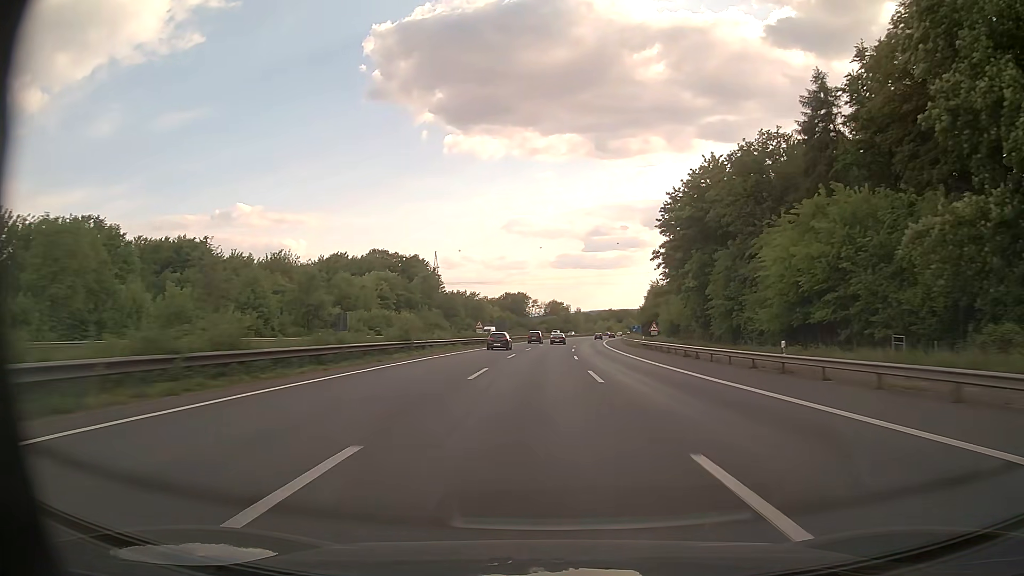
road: motorway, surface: asphalt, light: Day
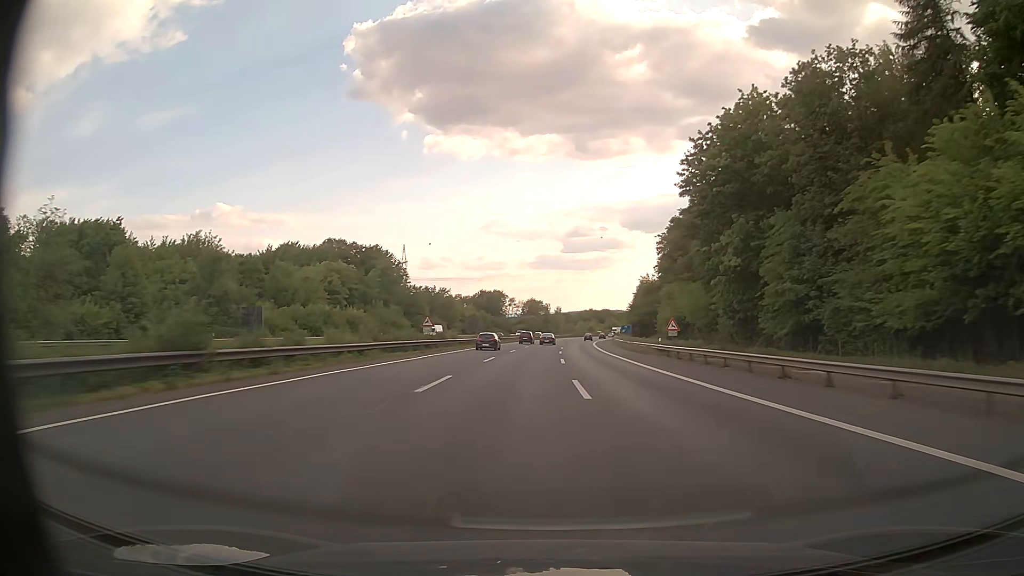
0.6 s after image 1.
(+0.4, +22.4) m; +2°
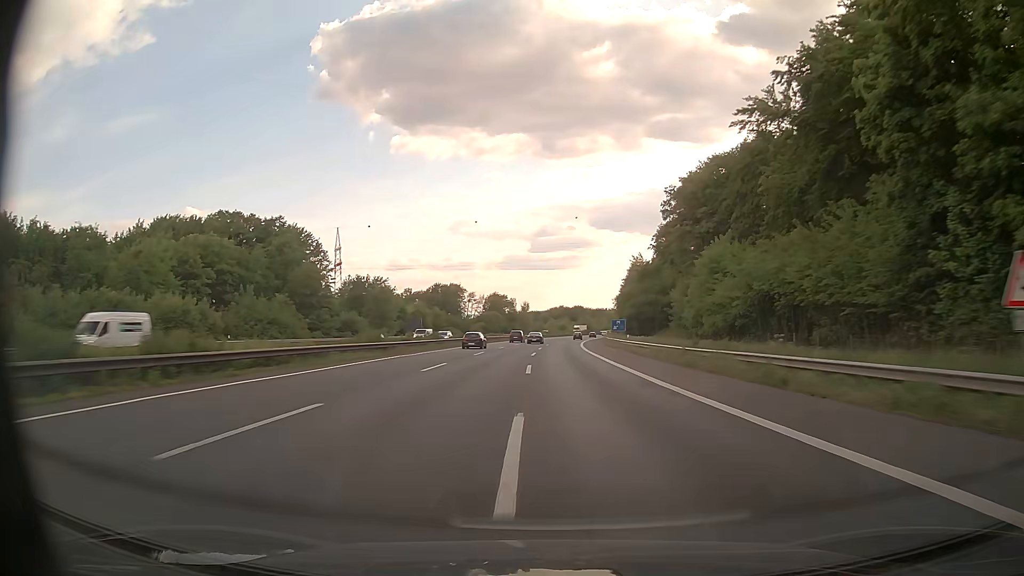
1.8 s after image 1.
(+1.2, +44.9) m; +3°
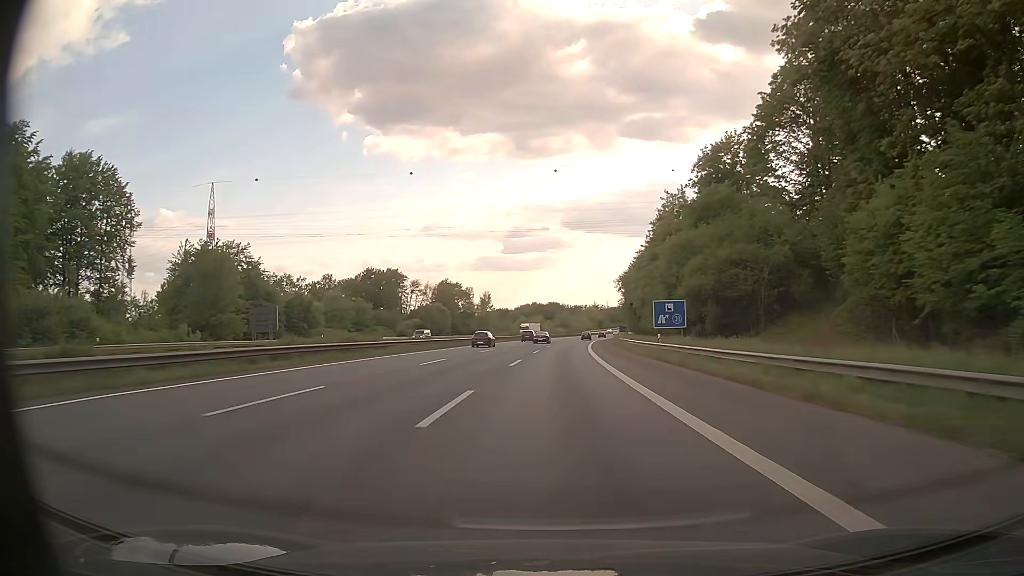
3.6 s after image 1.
(+1.3, +67.4) m; +2°
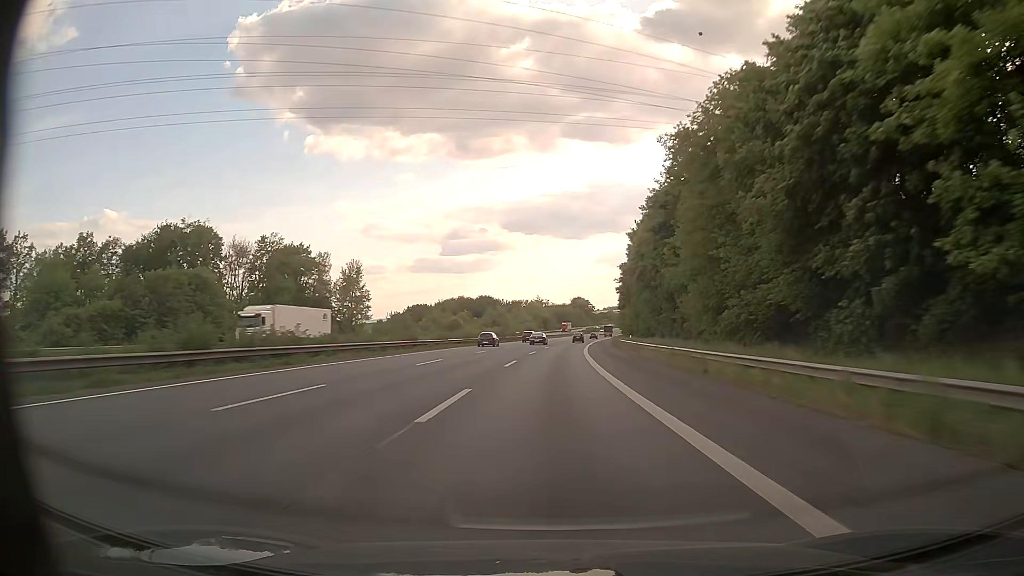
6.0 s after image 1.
(+3.8, +89.0) m; +5°
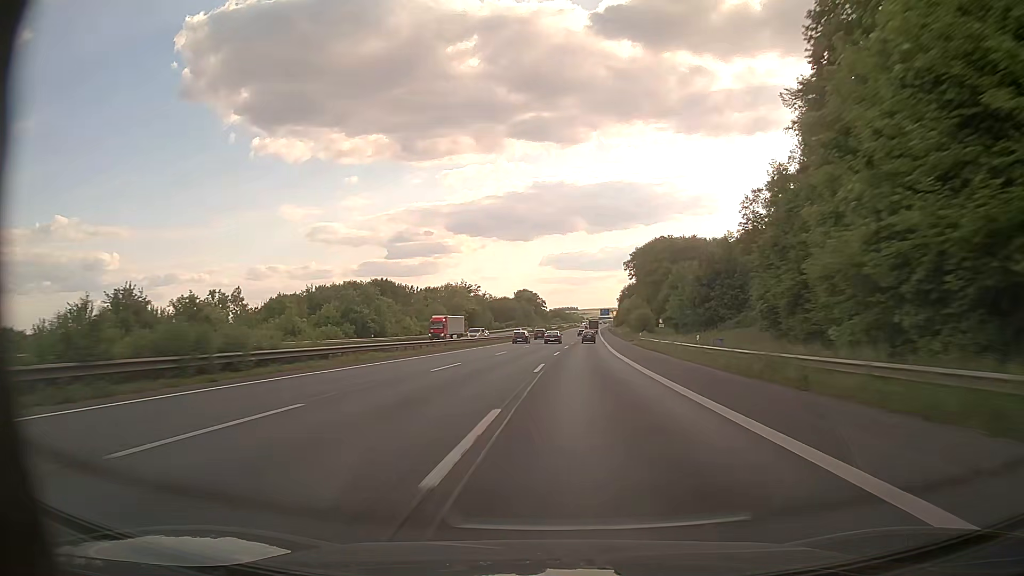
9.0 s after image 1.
(+5.0, +111.2) m; +5°
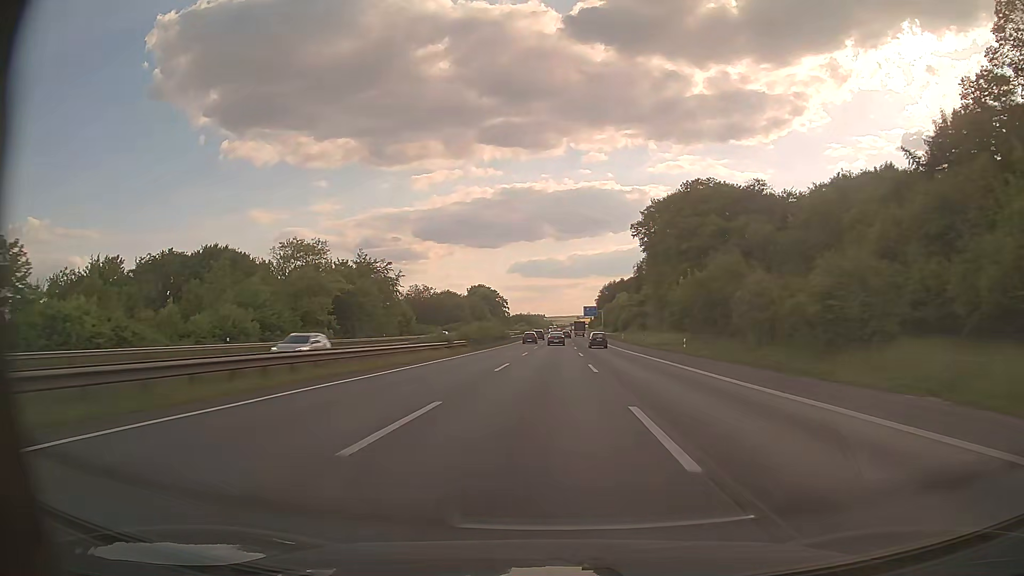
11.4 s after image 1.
(+2.3, +89.6) m; +3°
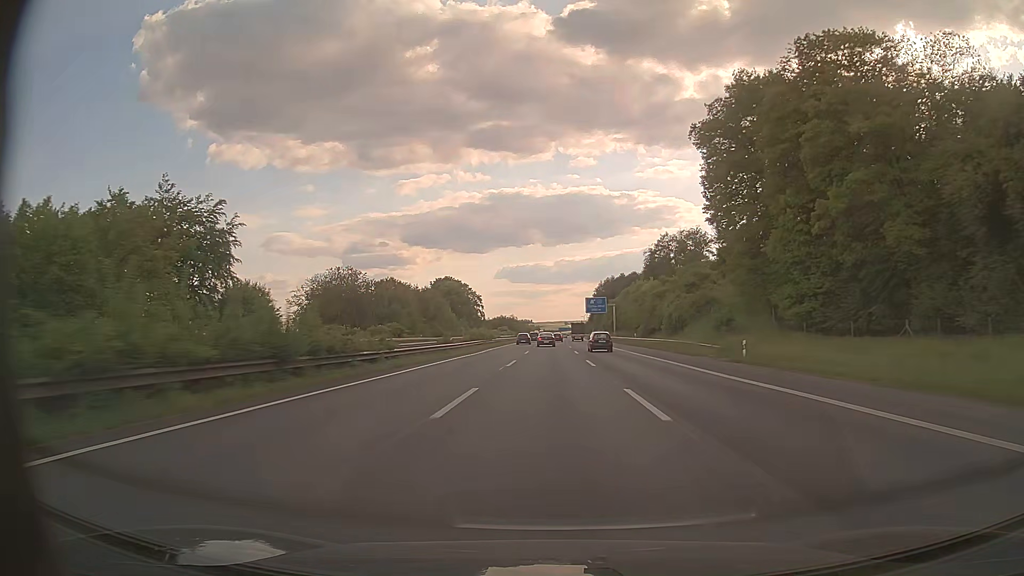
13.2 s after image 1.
(+1.0, +67.9) m; +1°
(0, +10) (0, +20) (0, +30) (0, +40) (0, +50) (0, +60) (0, +70) (0, +80) (0, +90) (0, +100) m
